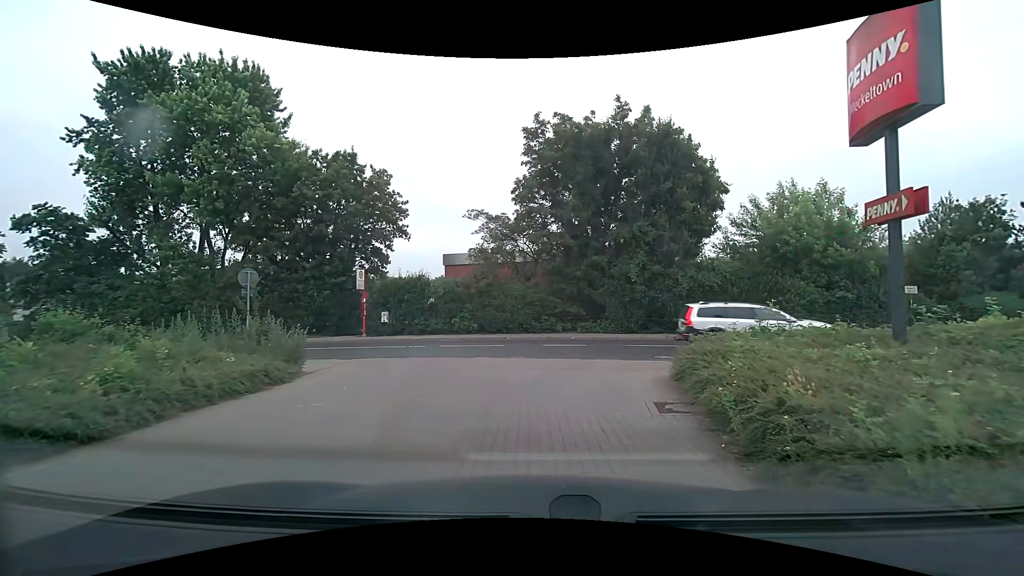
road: service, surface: paving_stones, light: Day
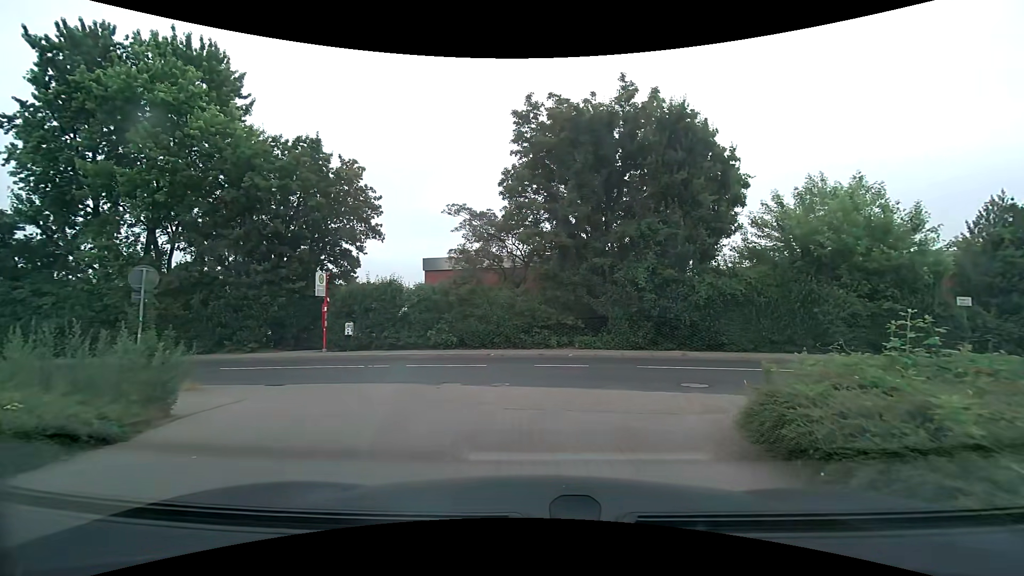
(0.0, +3.7) m; +1°
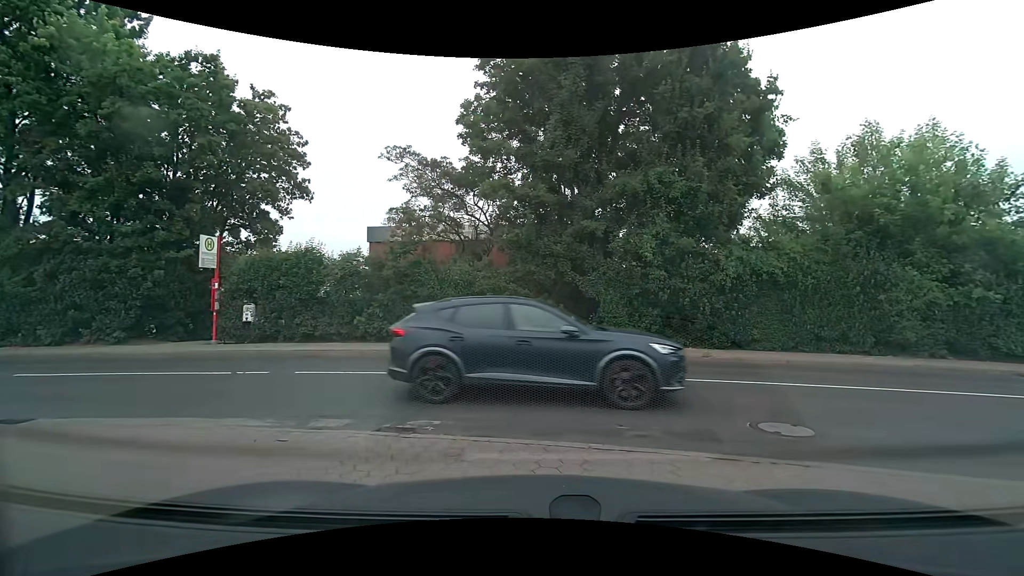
(+0.2, +5.3) m; +5°
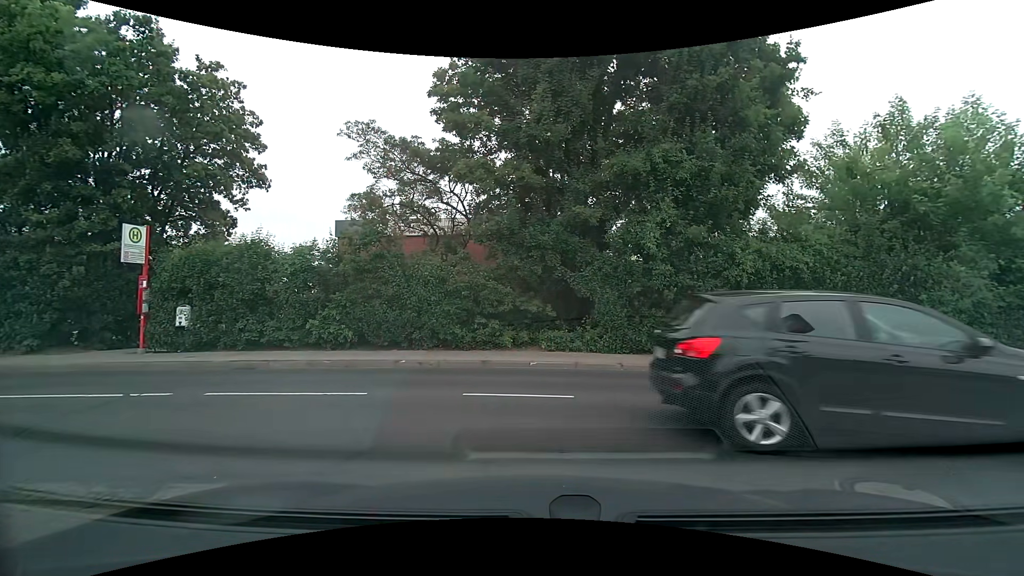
(0.0, +2.1) m; 0°
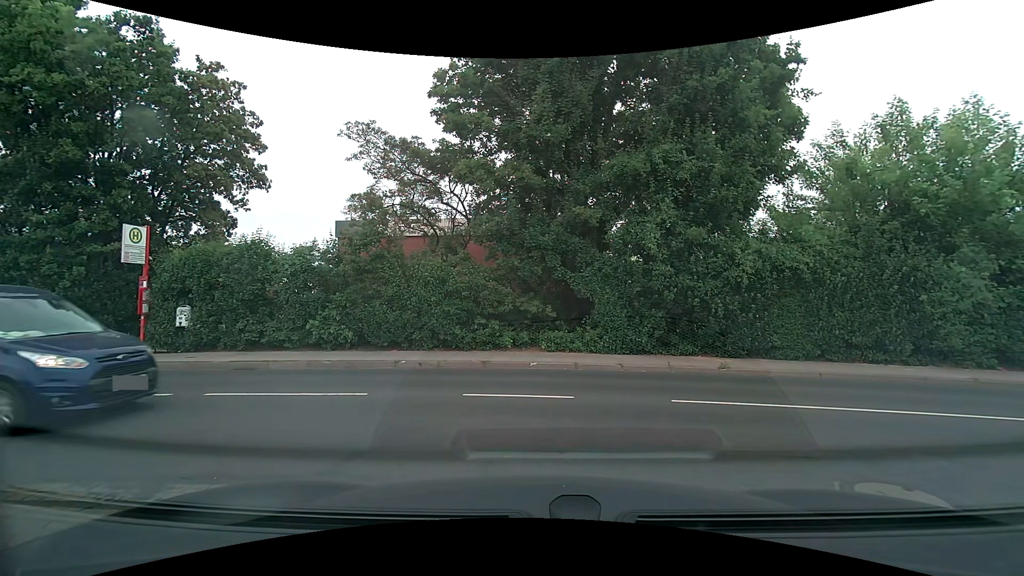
(0.0, +0.1) m; 0°
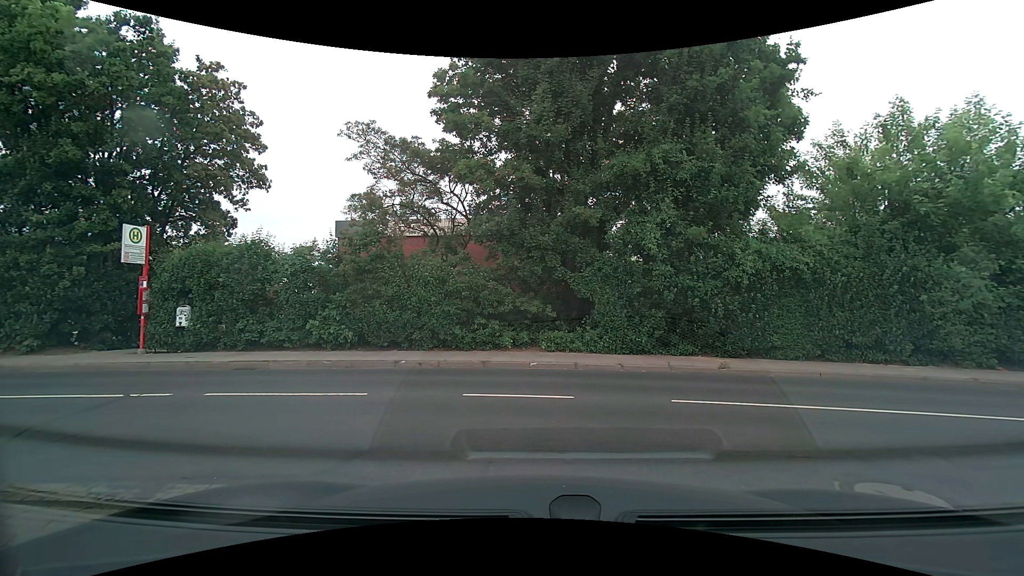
(0.0, 0.0) m; 0°
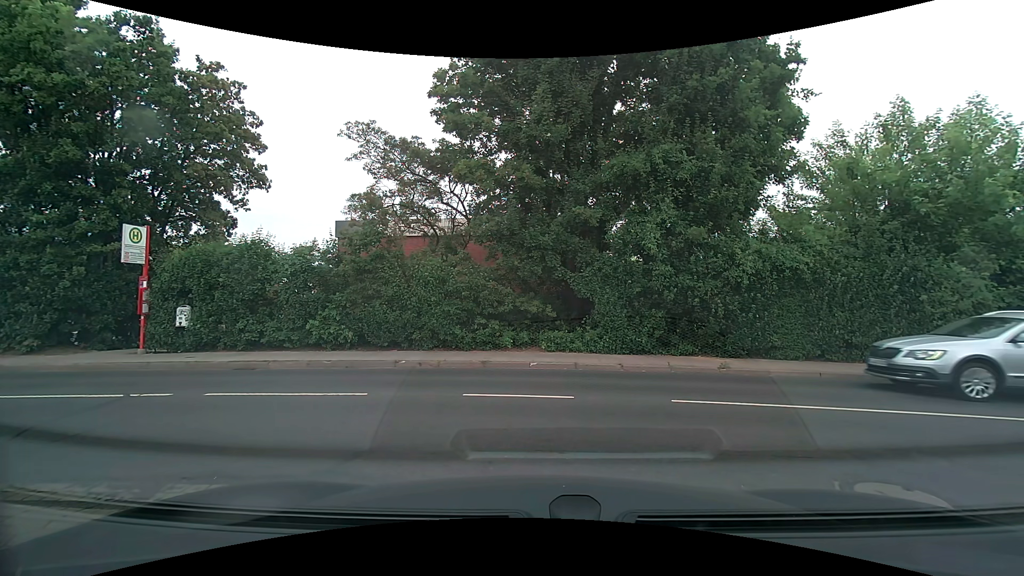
(0.0, 0.0) m; 0°
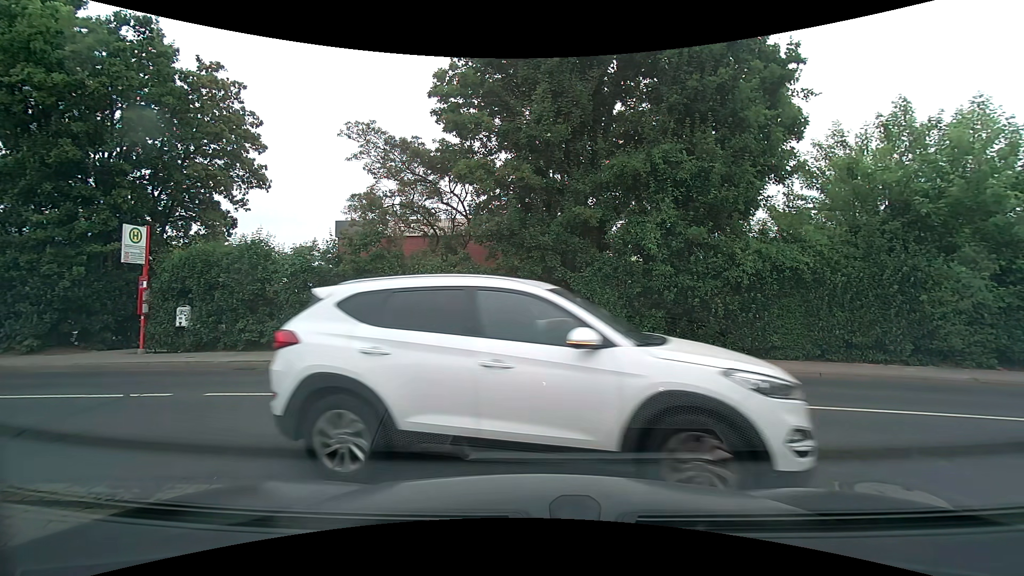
(0.0, 0.0) m; 0°
